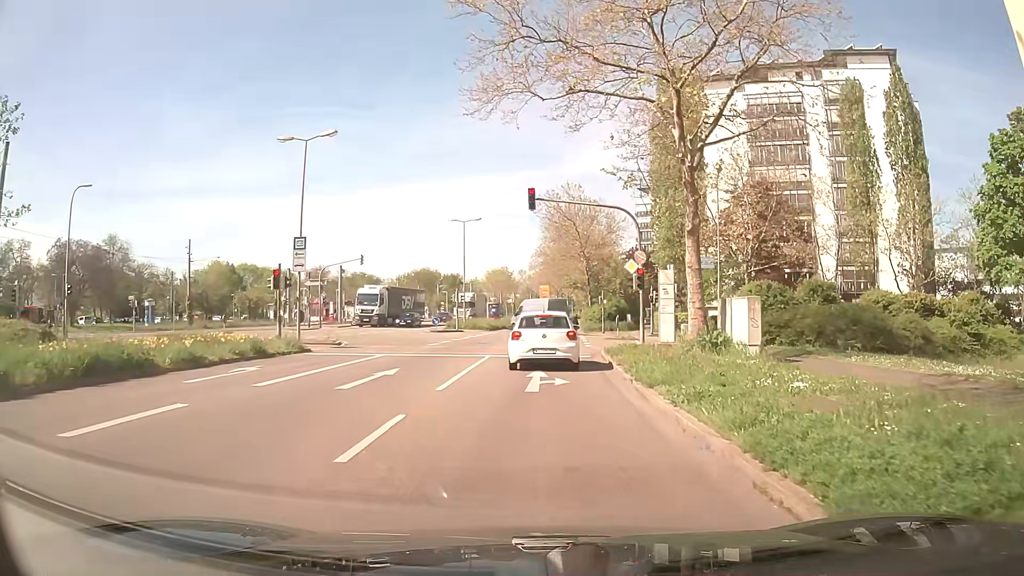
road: secondary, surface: asphalt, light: Day
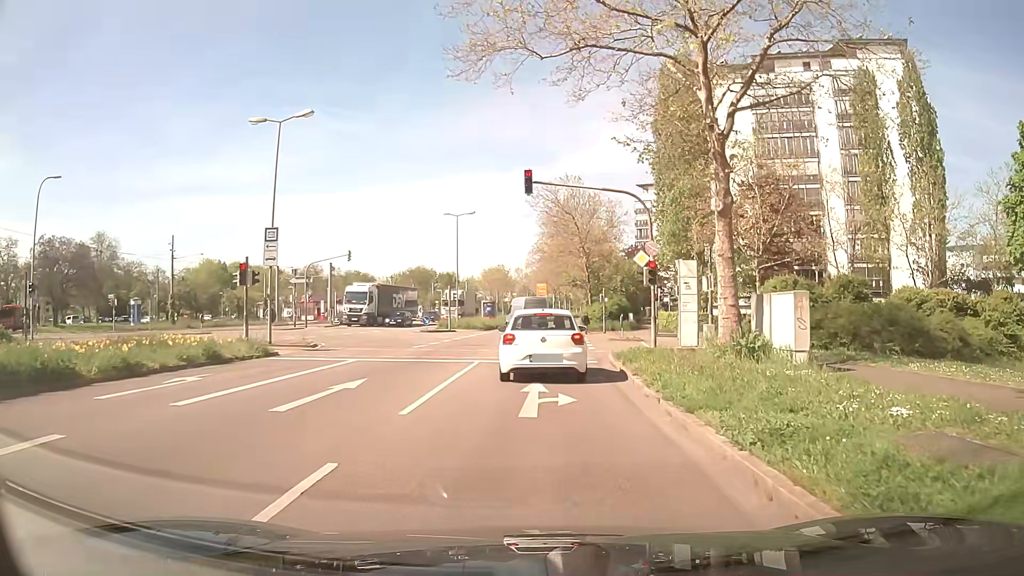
(+0.1, +3.0) m; 0°
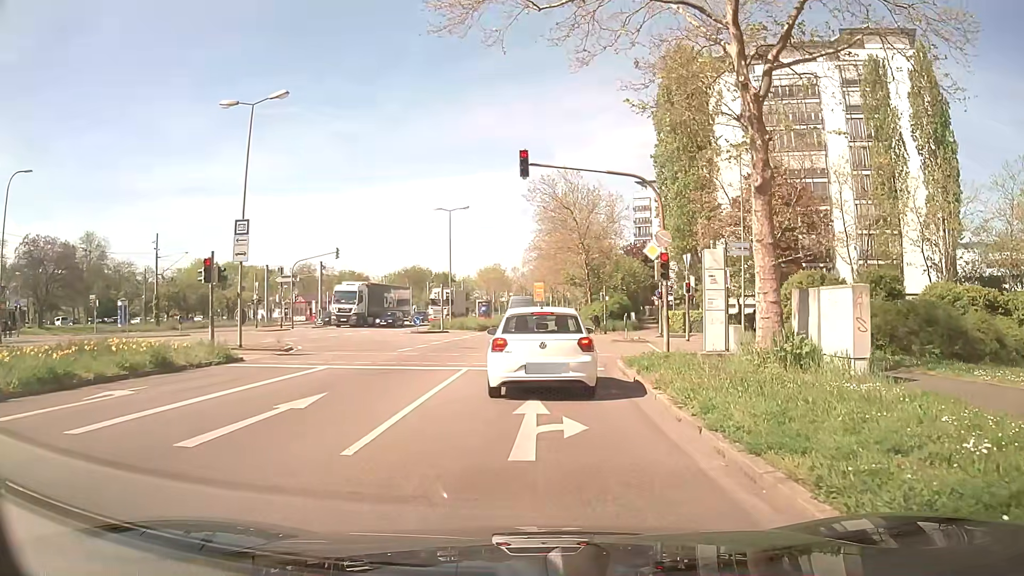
(0.0, +2.6) m; 0°
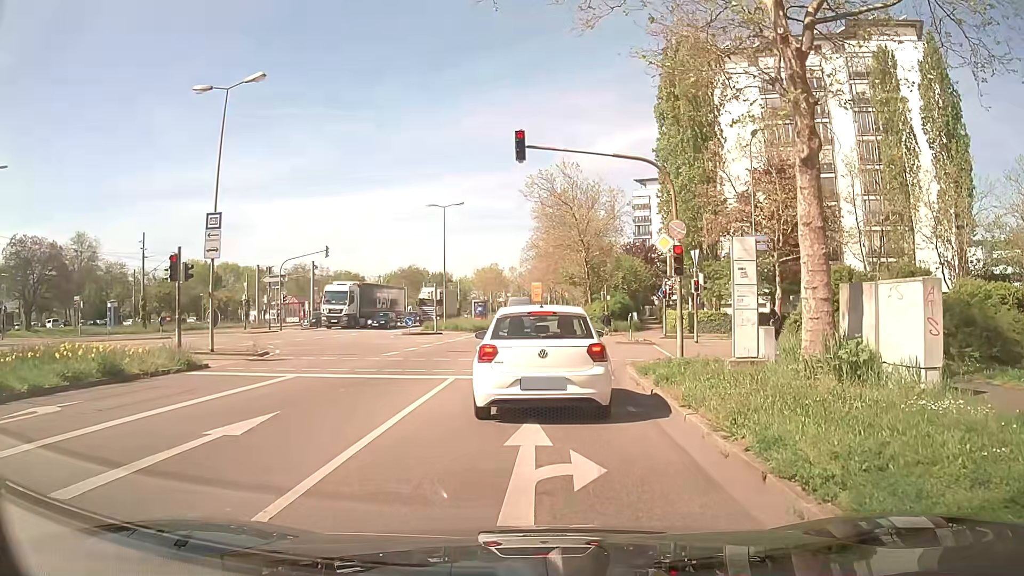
(+0.1, +2.1) m; +1°
